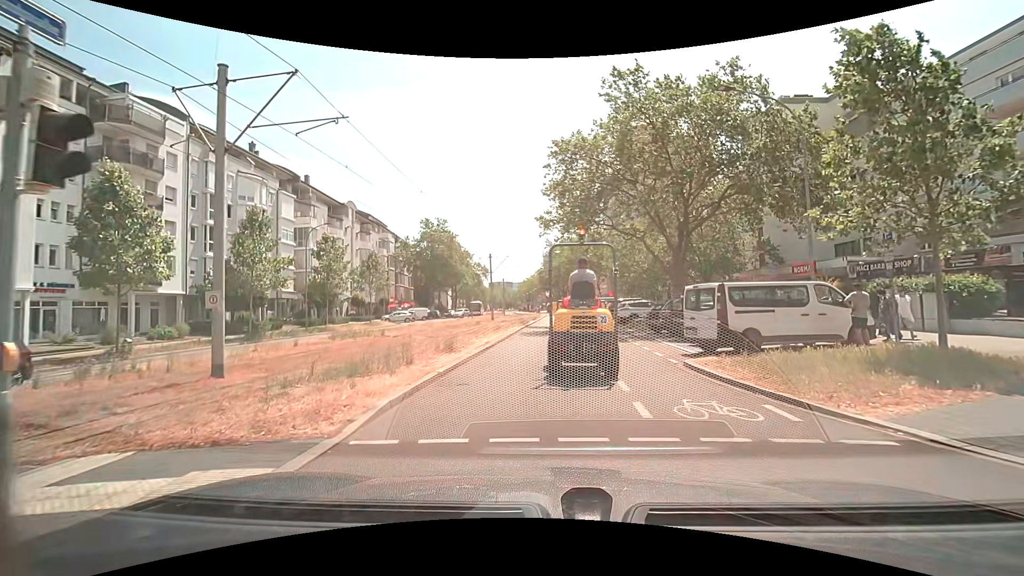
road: tertiary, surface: asphalt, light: Day
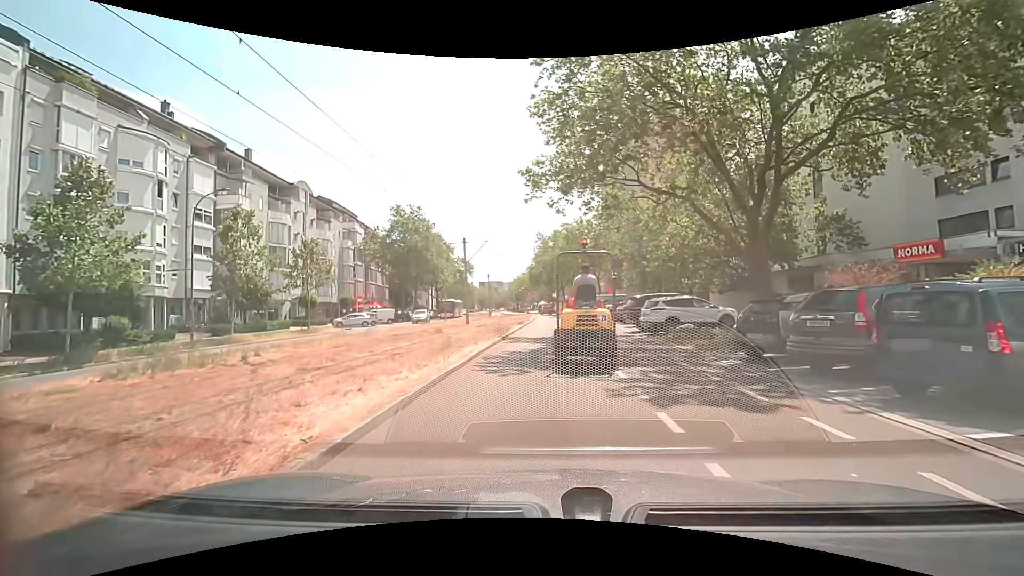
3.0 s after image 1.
(+0.1, +12.7) m; -1°
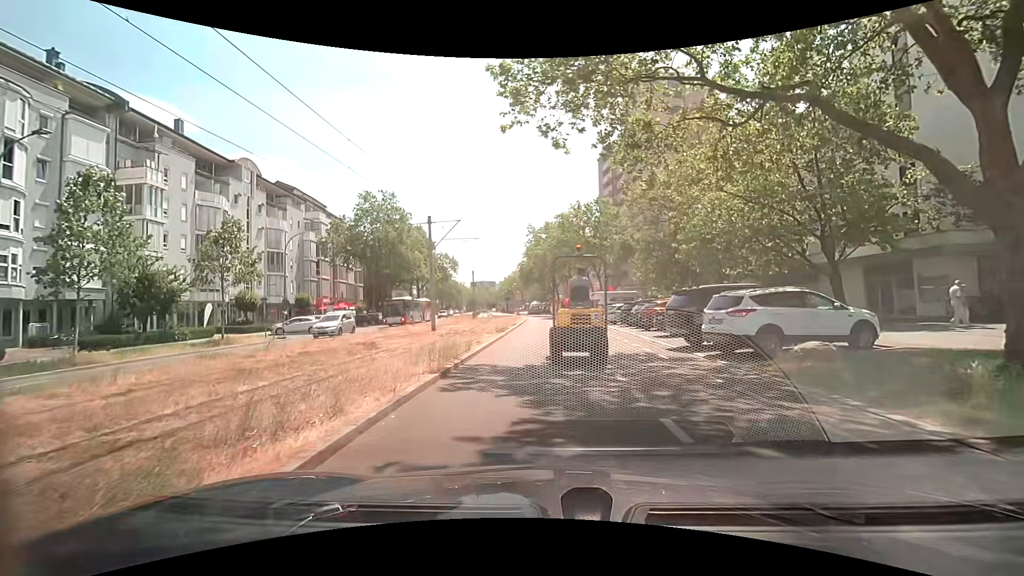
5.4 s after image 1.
(+0.4, +10.4) m; +3°
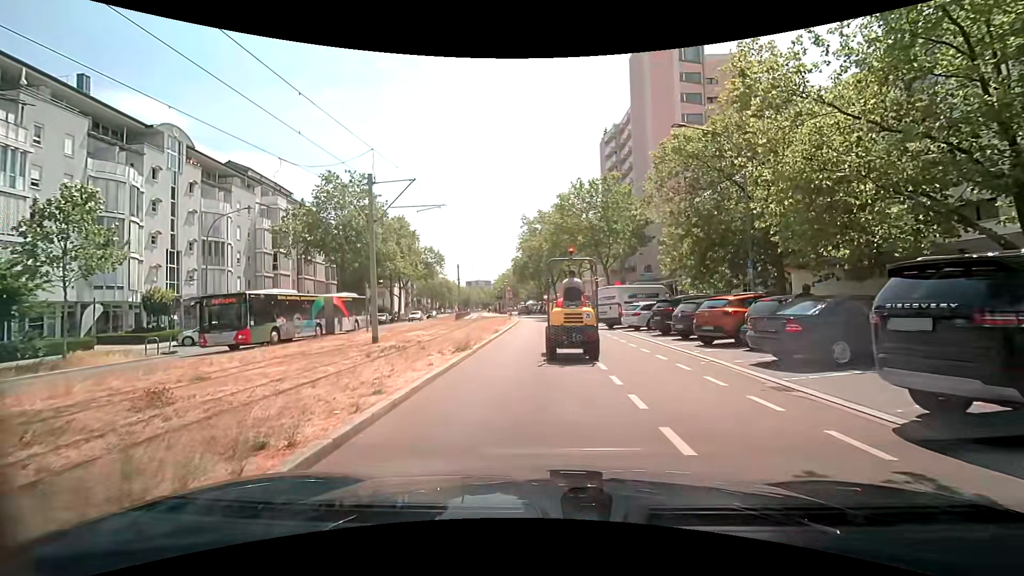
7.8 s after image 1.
(+0.1, +10.4) m; 0°
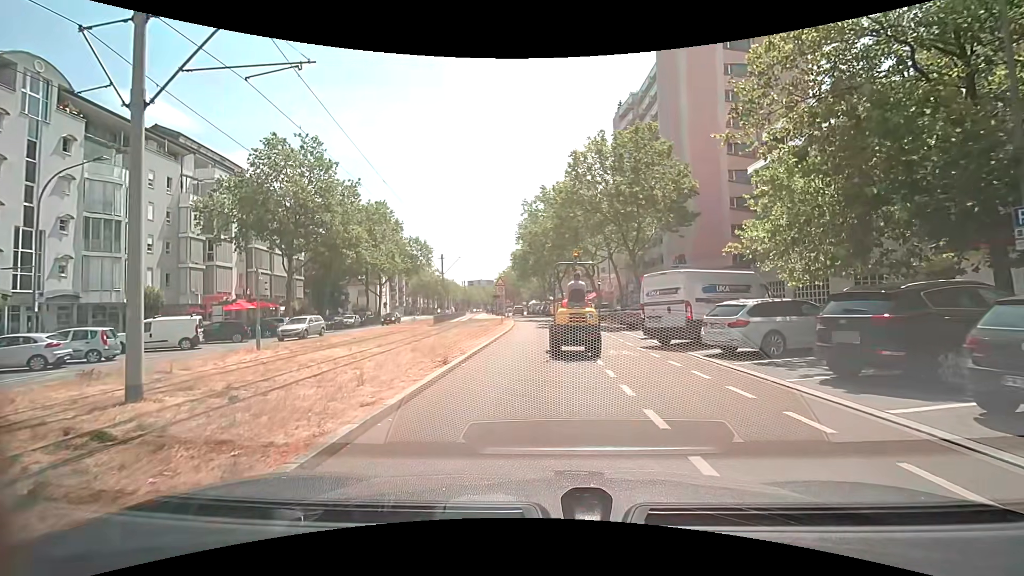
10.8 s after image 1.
(0.0, +13.0) m; +1°
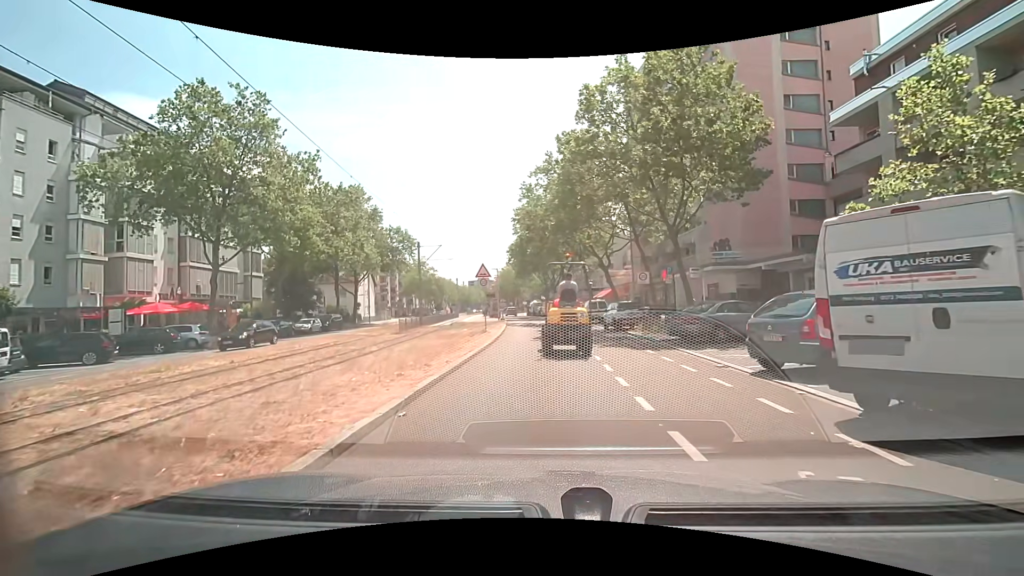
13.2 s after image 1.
(-0.2, +11.1) m; -1°
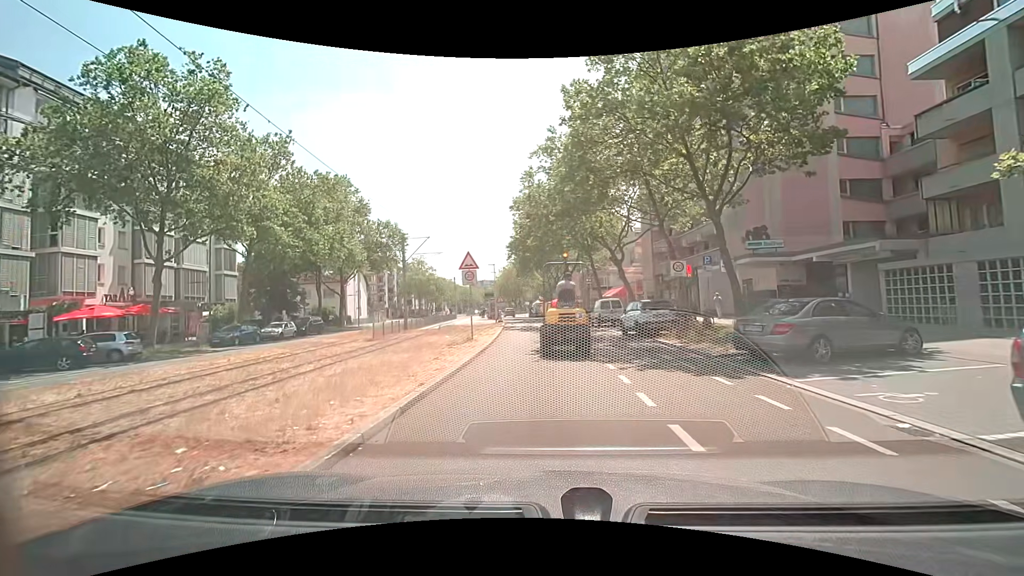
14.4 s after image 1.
(0.0, +5.7) m; 0°
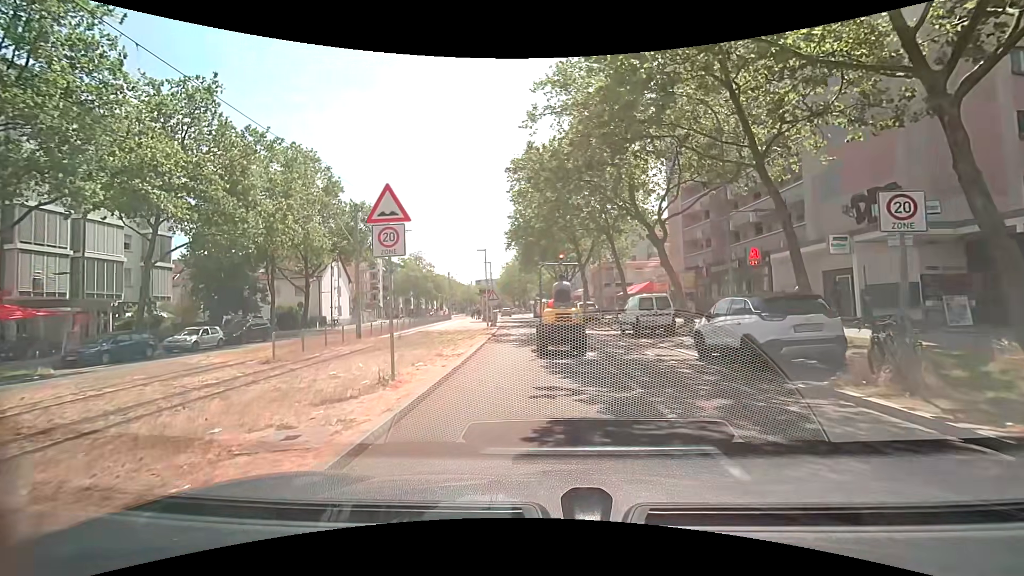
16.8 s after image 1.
(-0.2, +10.8) m; 0°
